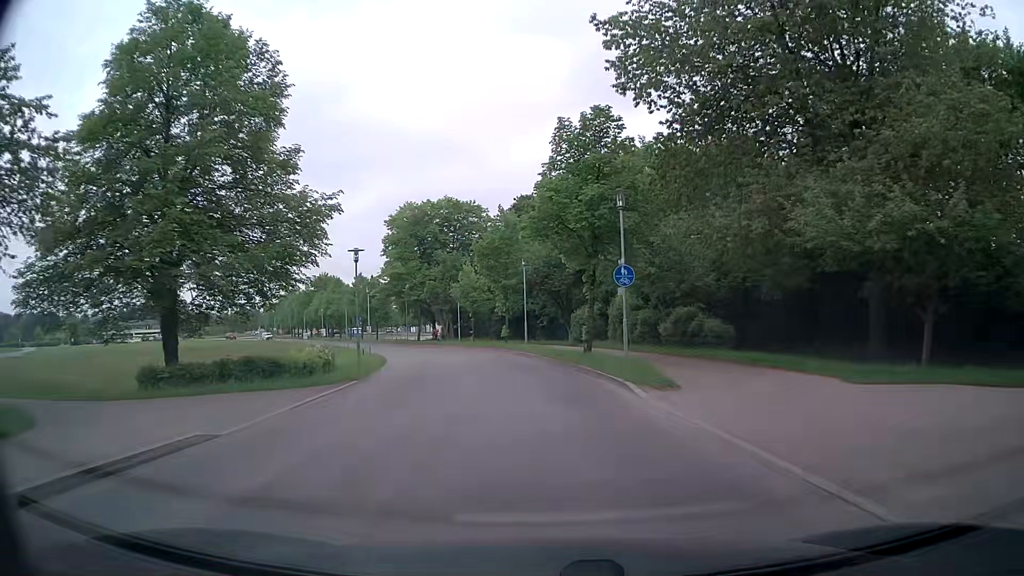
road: tertiary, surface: asphalt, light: Day
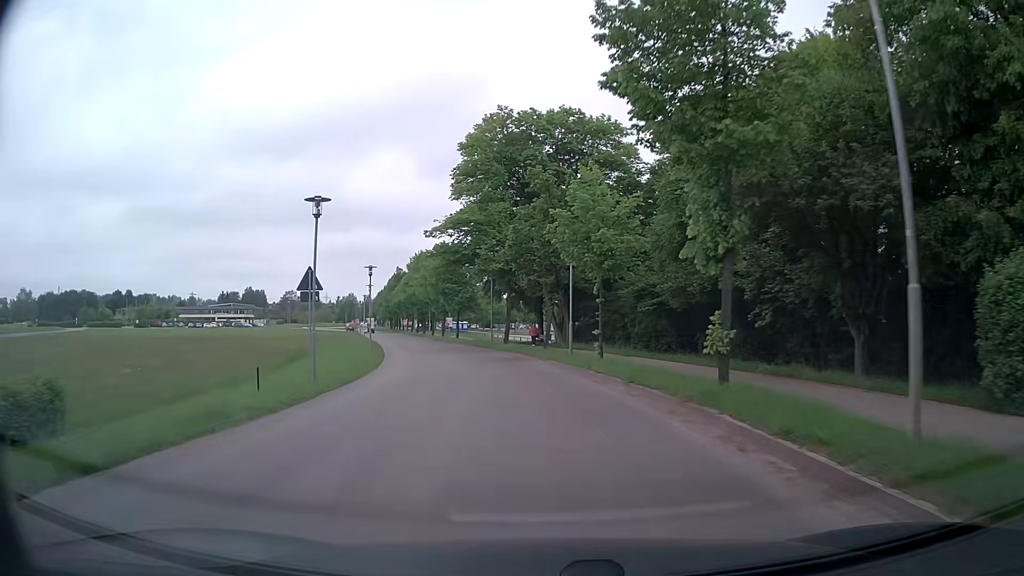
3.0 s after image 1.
(-2.7, +31.4) m; -11°
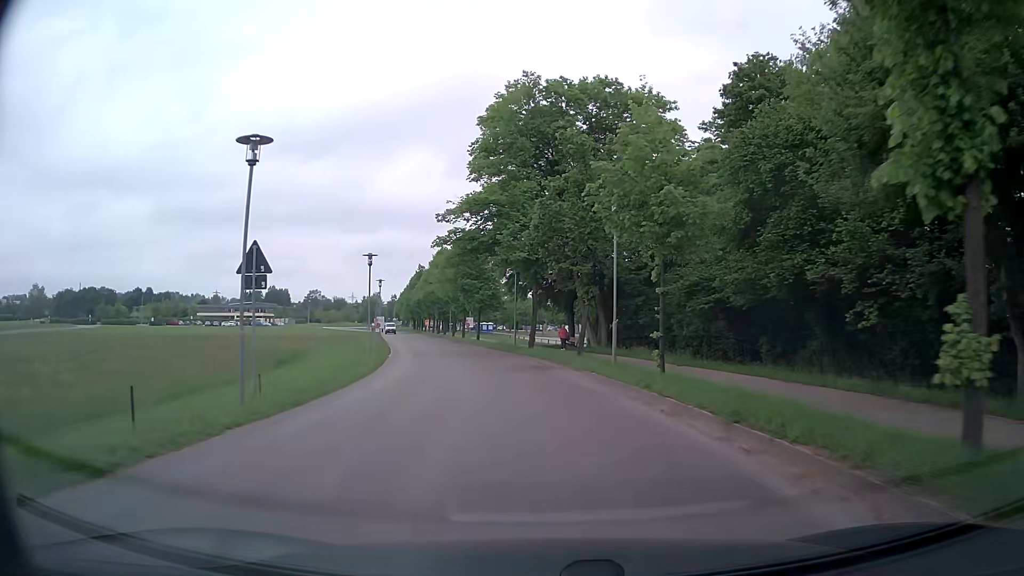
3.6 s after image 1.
(-0.1, +6.2) m; -3°
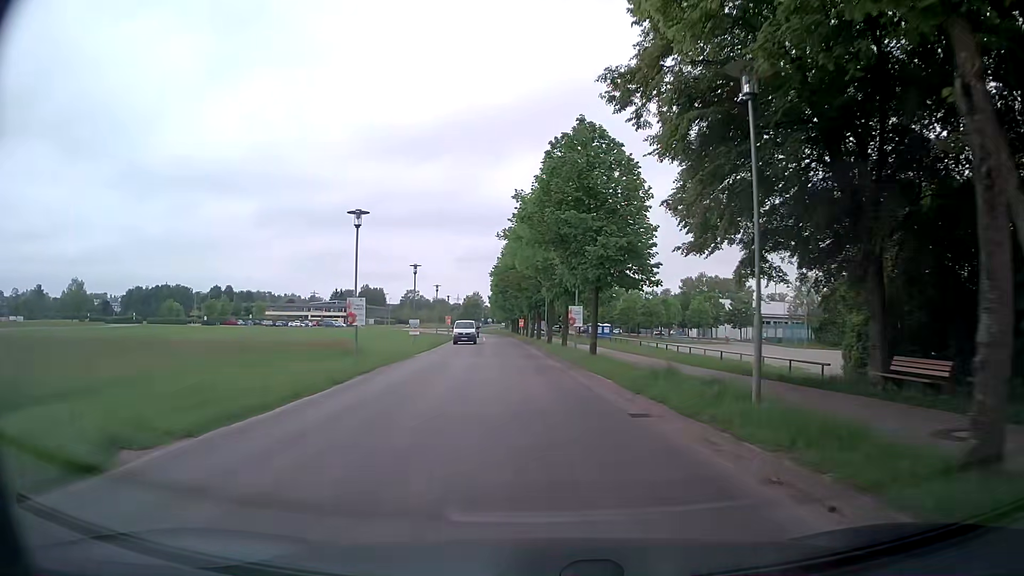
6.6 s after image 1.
(-2.7, +30.5) m; -9°
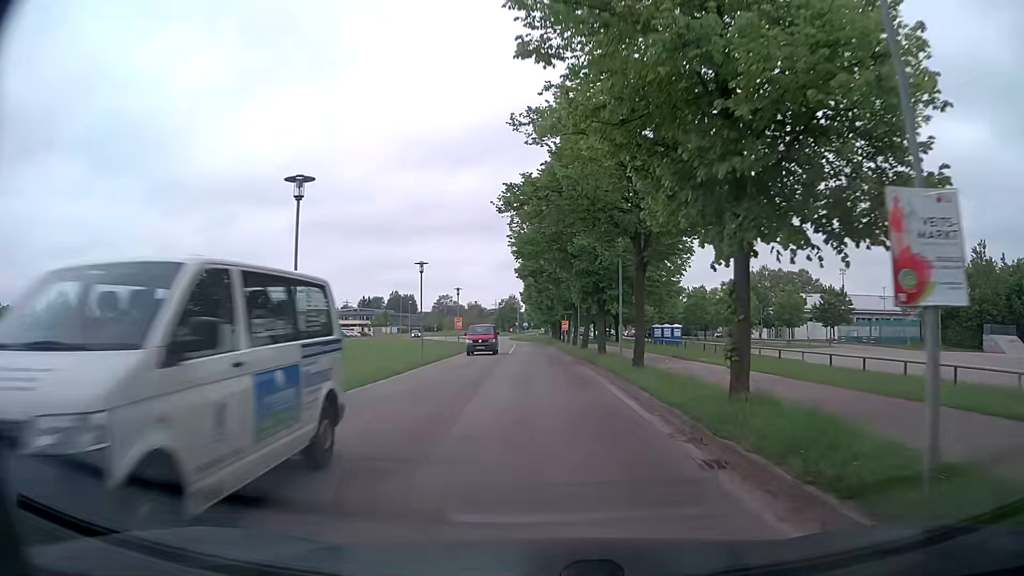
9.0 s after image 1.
(-0.9, +24.8) m; -3°
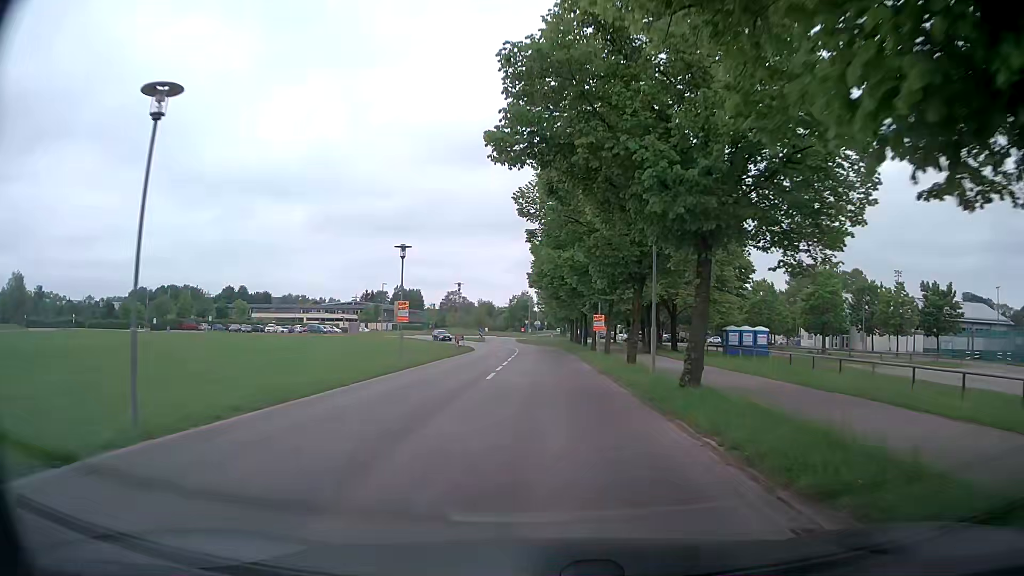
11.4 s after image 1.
(-0.3, +25.9) m; -1°
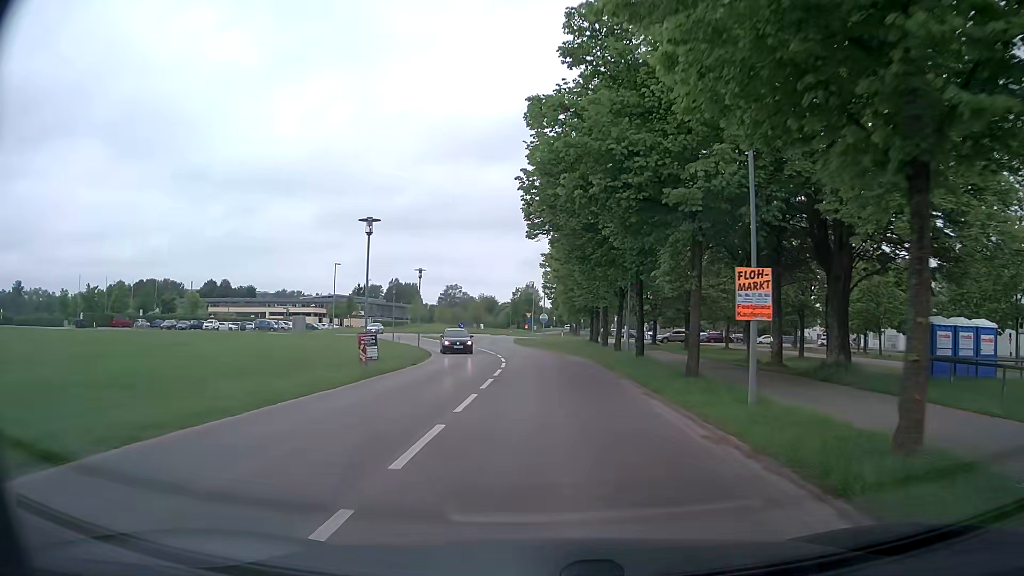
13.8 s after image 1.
(-0.2, +27.3) m; 0°
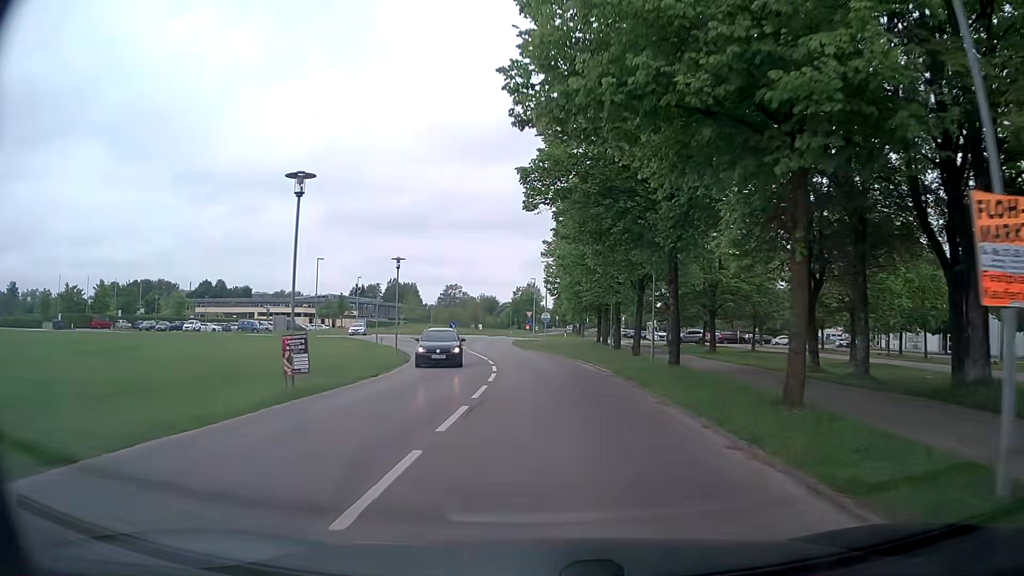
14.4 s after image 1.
(-0.1, +6.7) m; -1°
(0, +10) (0, +20) (-1, +30) (-2, +40) (-4, +50) (-5, +60) (-5, +70) (-4, +80) (-6, +89) (-8, +99) m
